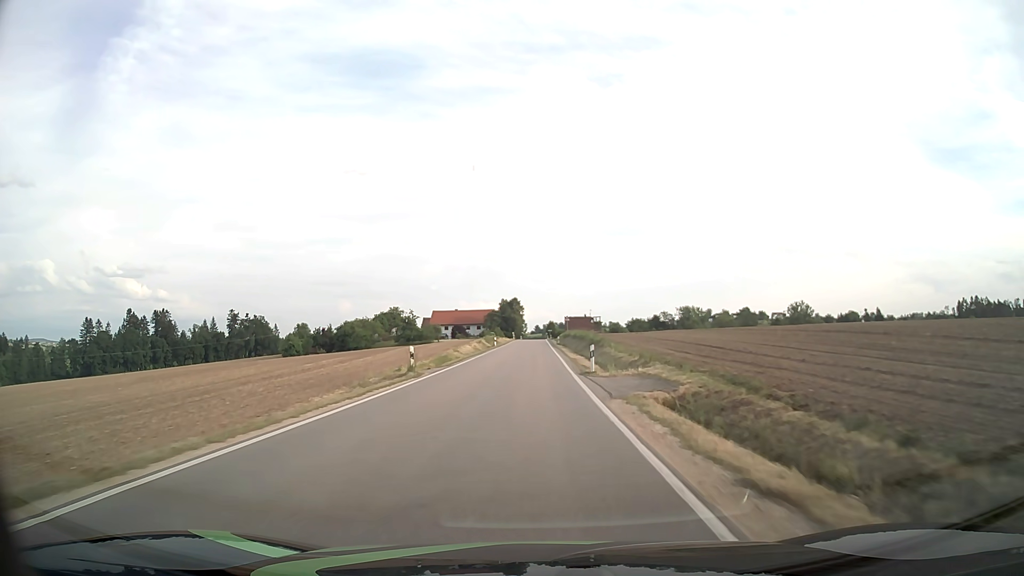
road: tertiary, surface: asphalt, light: Day
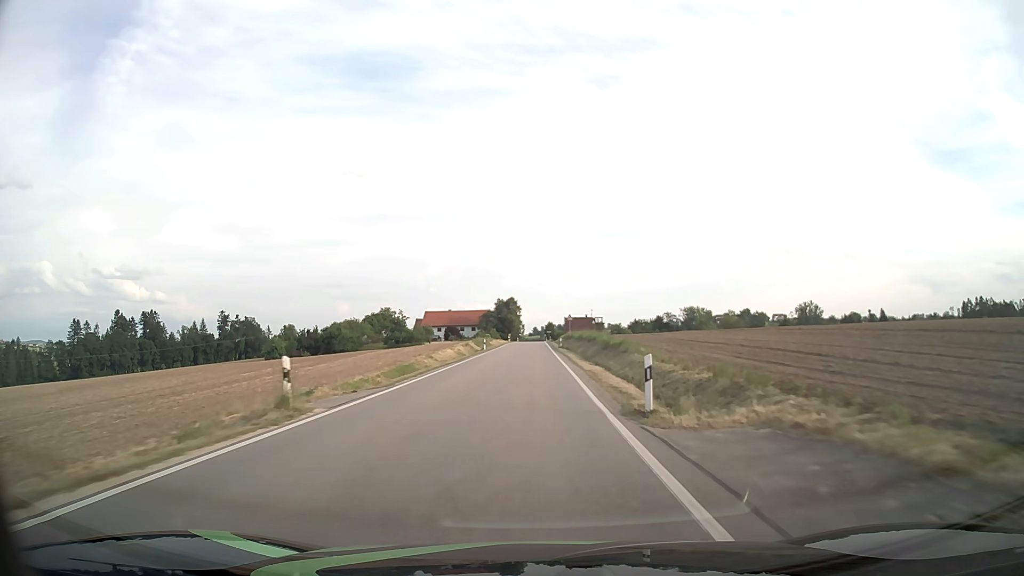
(0.0, +12.3) m; 0°
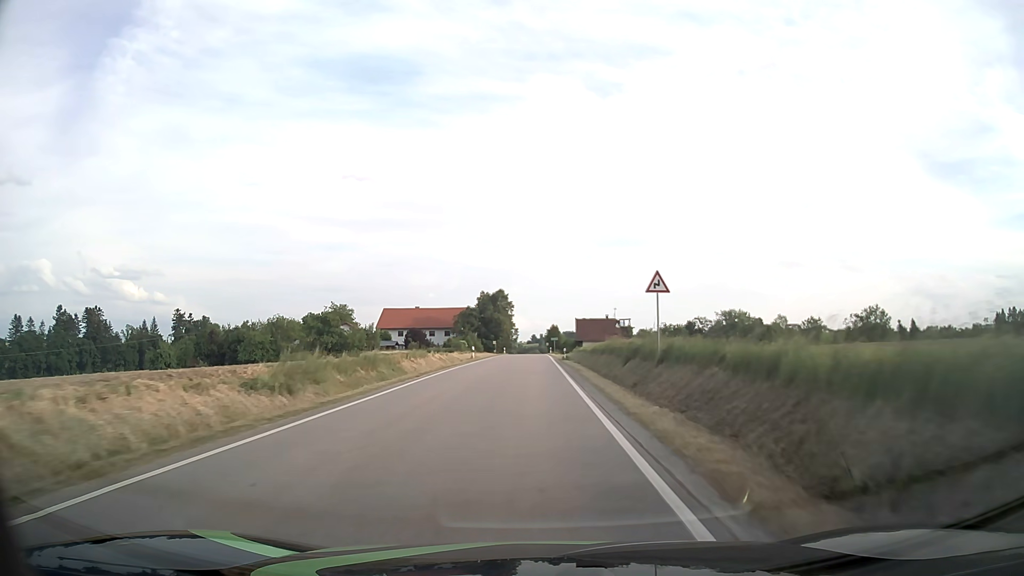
(0.0, +60.2) m; 0°
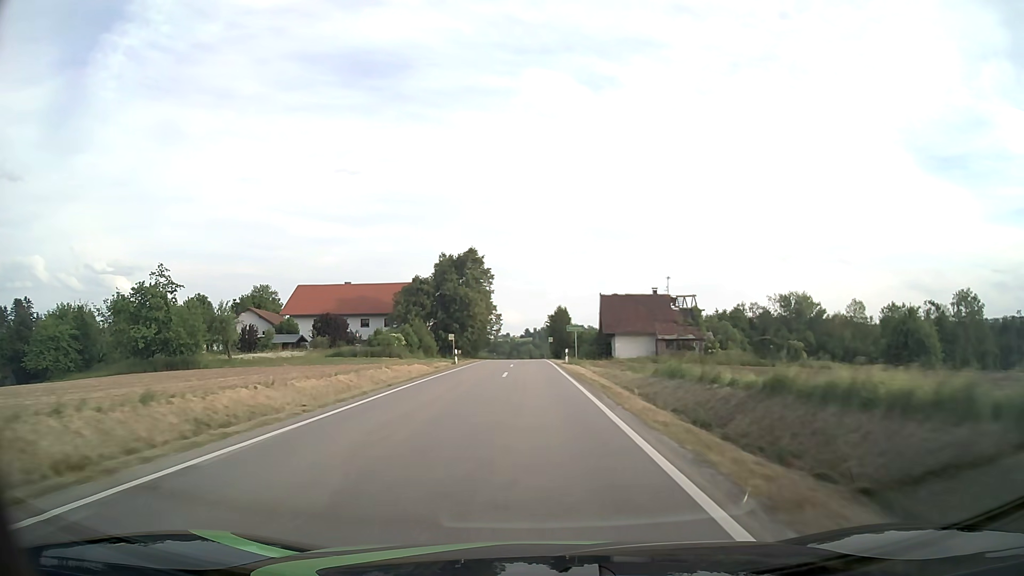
(-0.1, +58.5) m; +1°
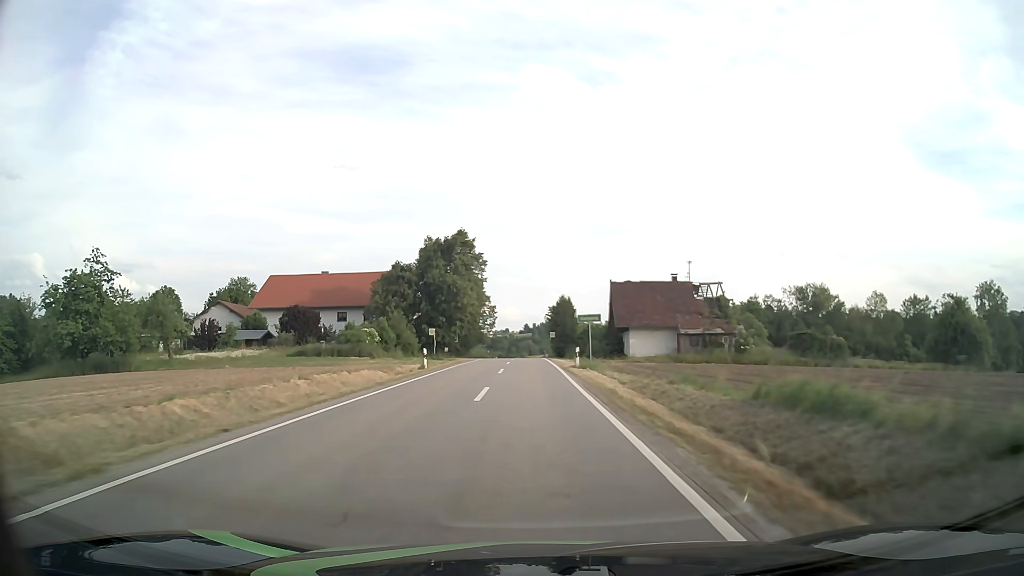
(0.0, +11.5) m; 0°
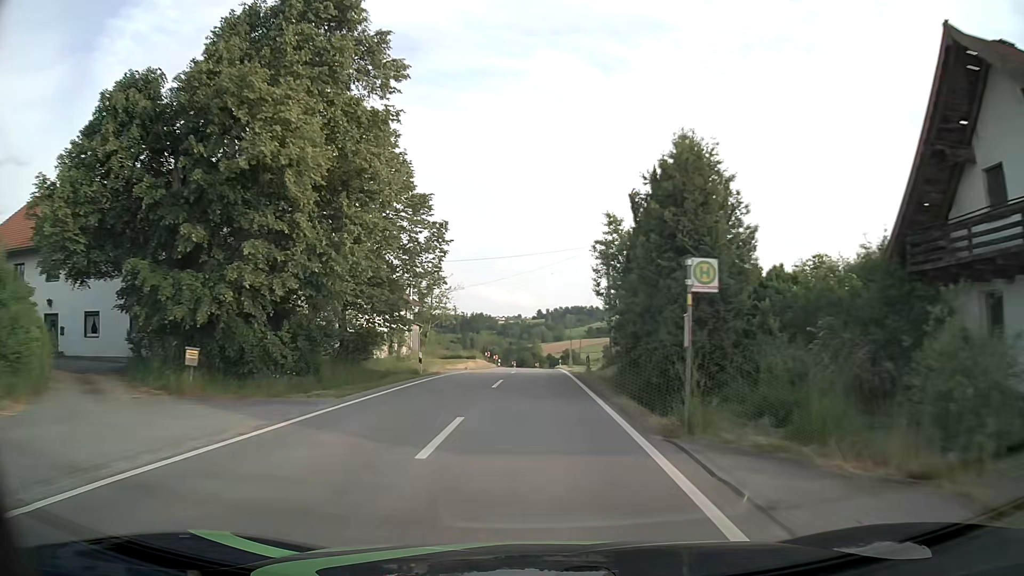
(-0.7, +54.5) m; -1°
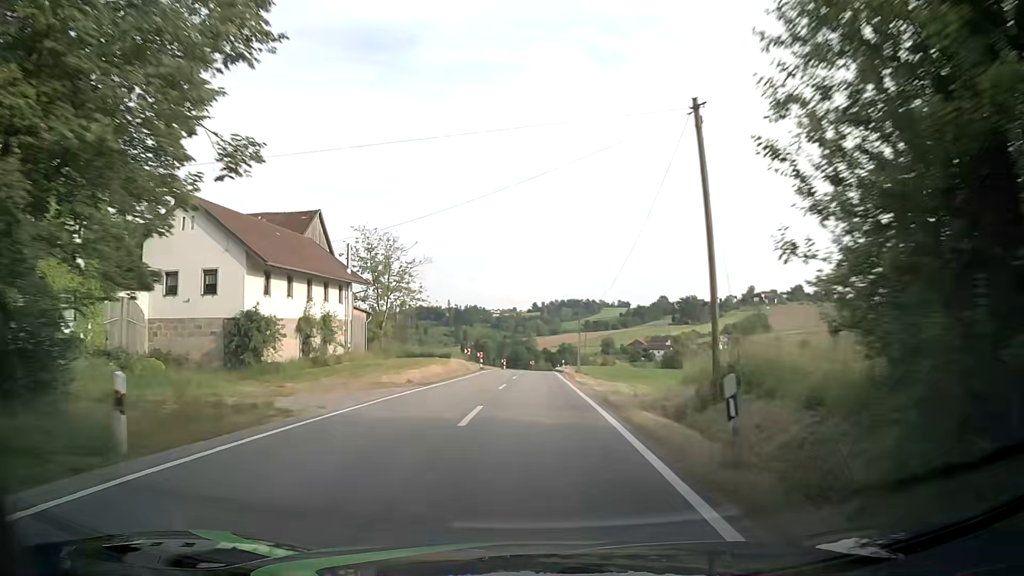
(-0.1, +20.4) m; 0°
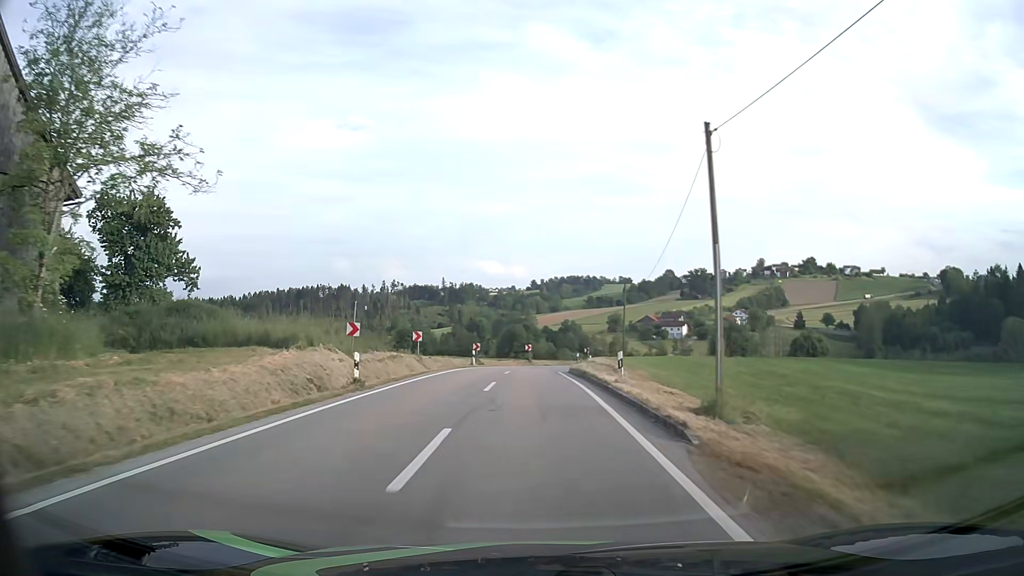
(+0.4, +41.0) m; 0°
(0, +10) (0, +20) (0, +30) (0, +40) (+2, +50) (+5, +59) (+9, +68) (+15, +76) (+23, +83) (+31, +88) m
